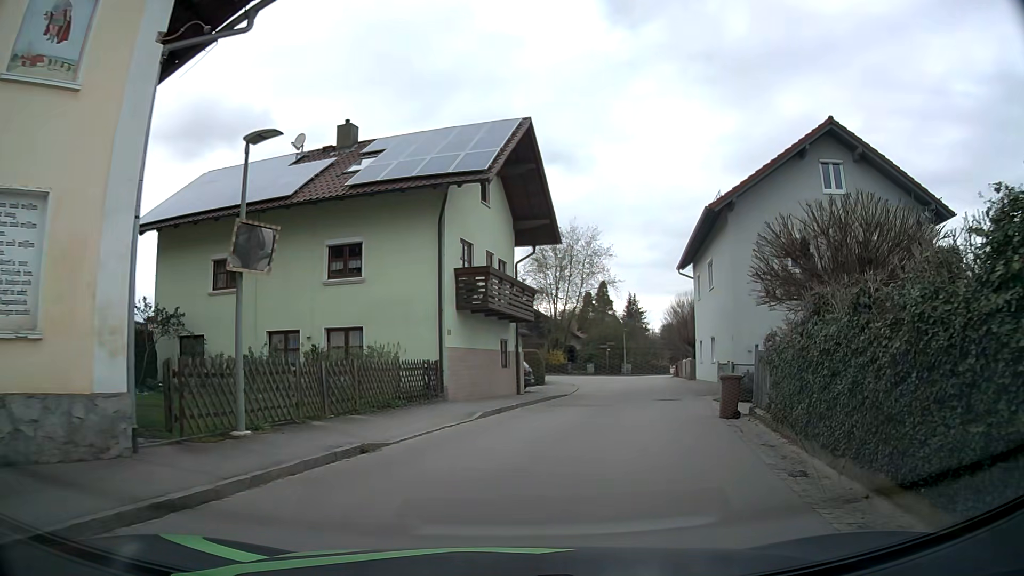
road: residential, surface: asphalt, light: Day
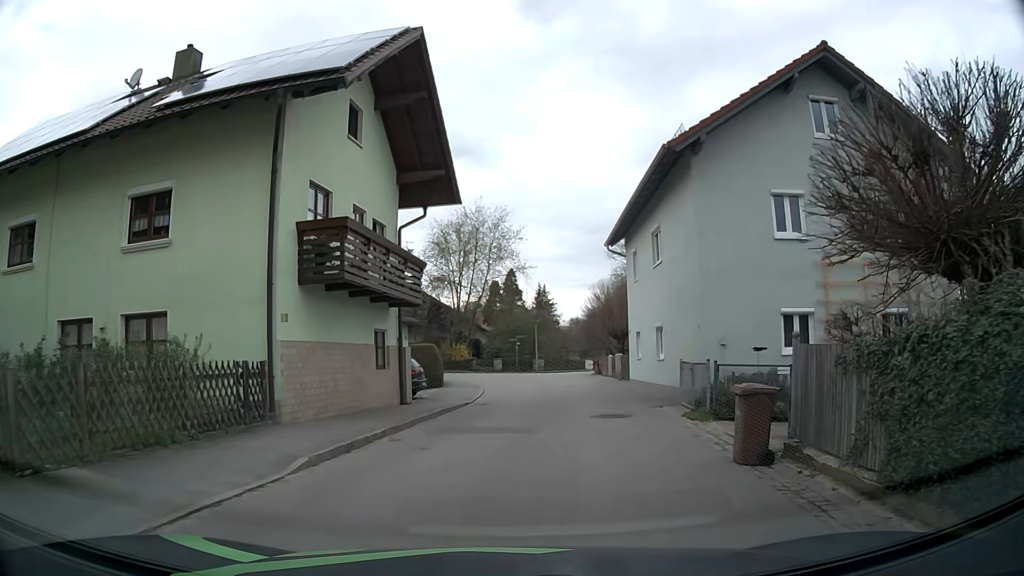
(+0.4, +6.5) m; +9°
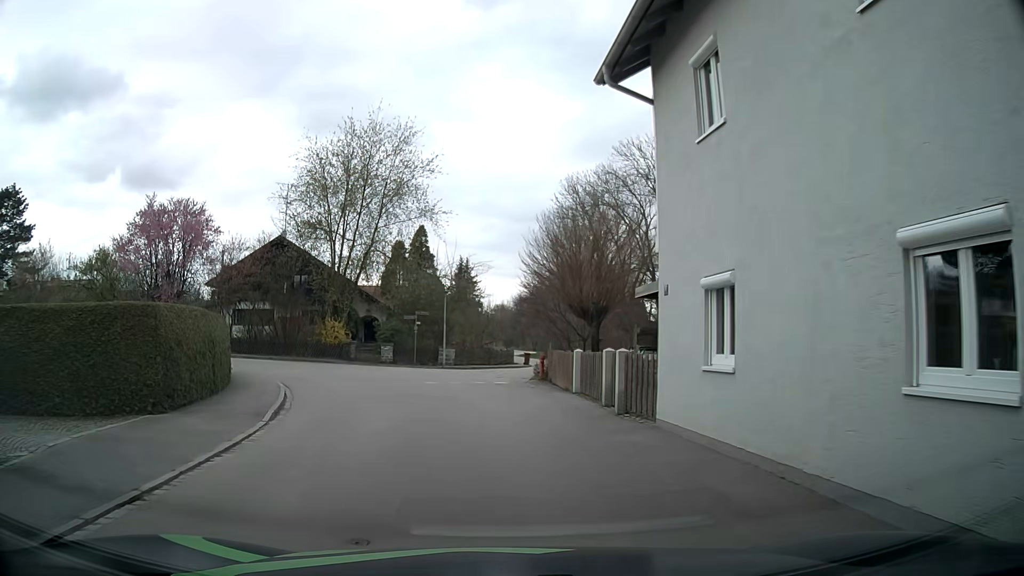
(+1.2, +17.8) m; +4°
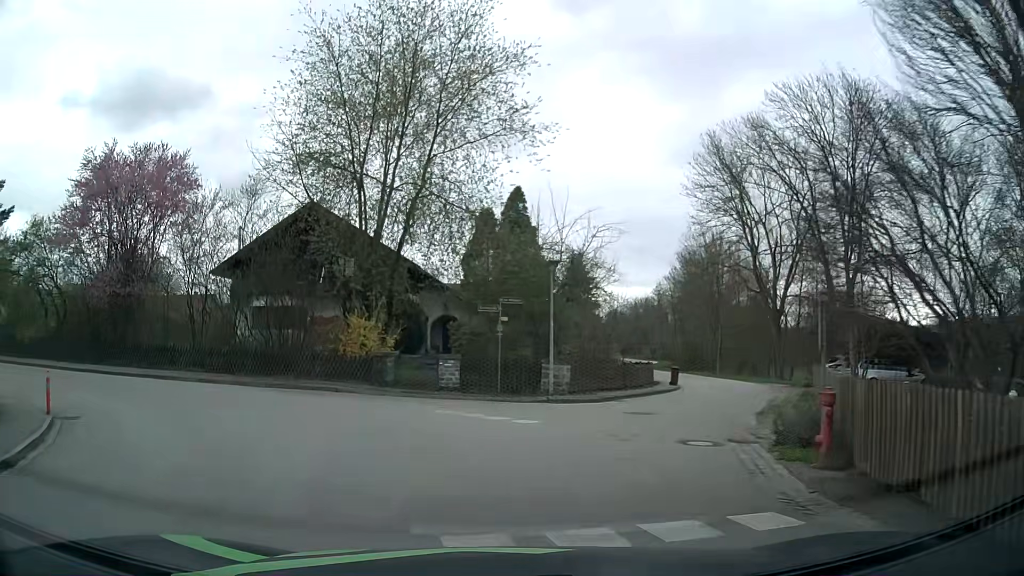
(-0.7, +16.2) m; -8°
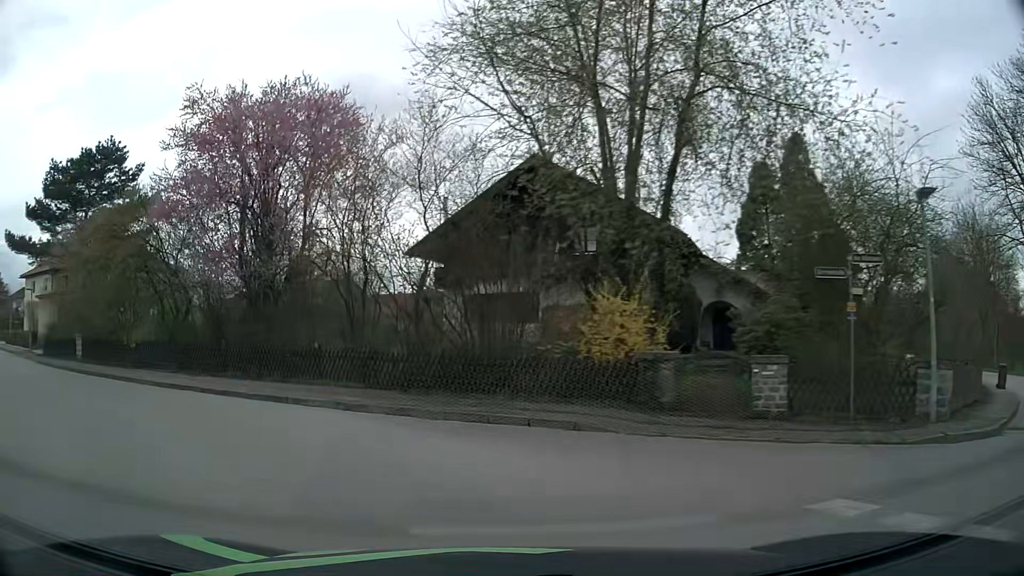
(-1.4, +8.9) m; -20°
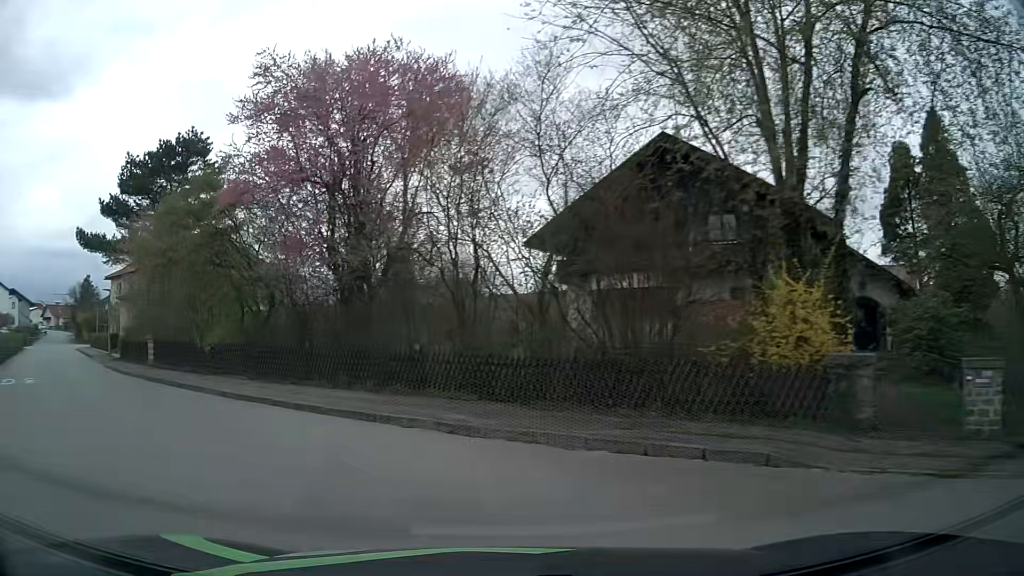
(-0.3, +3.1) m; -10°
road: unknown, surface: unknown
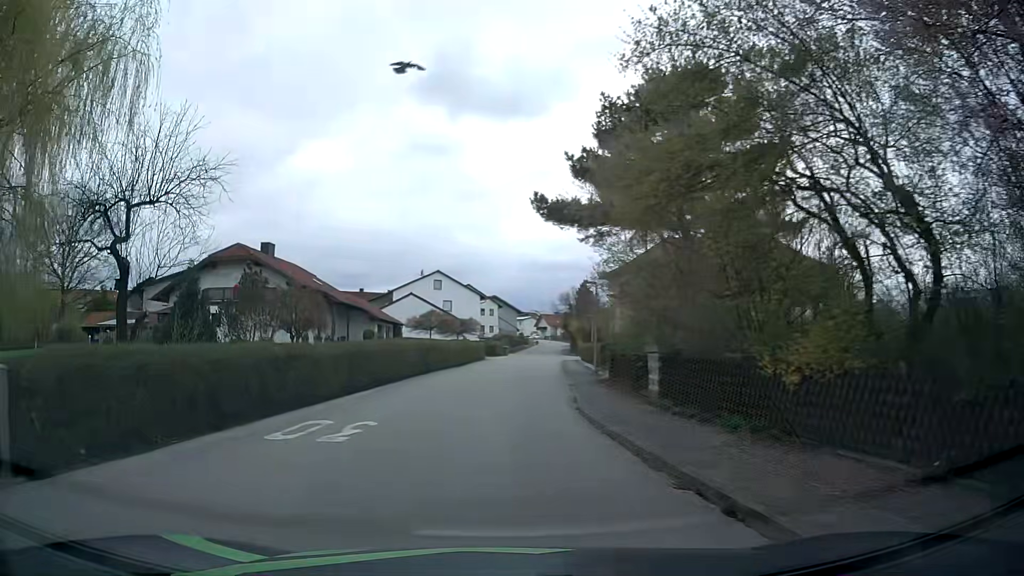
(-5.0, +11.4) m; -44°
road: residential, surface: asphalt
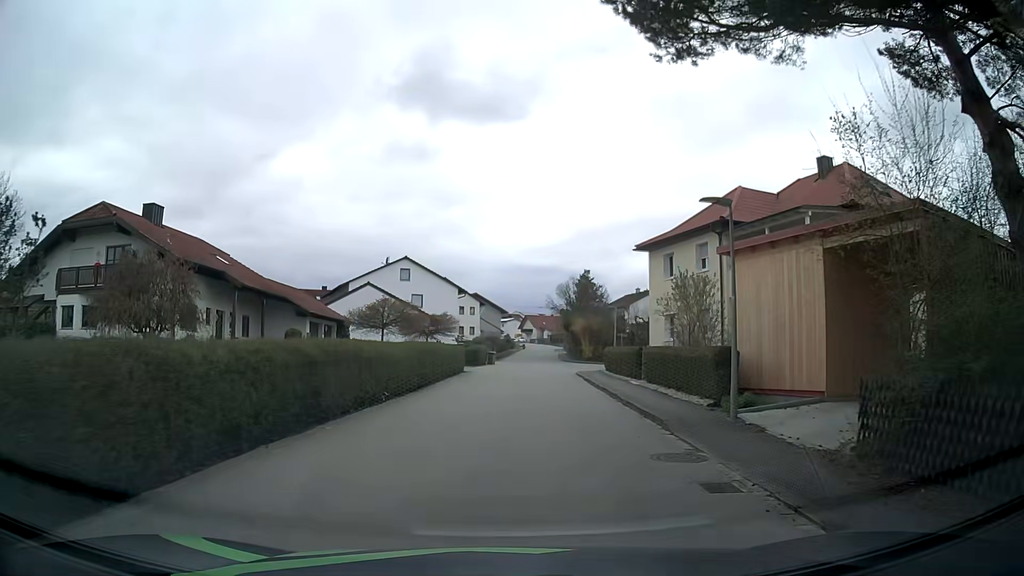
(-0.7, +17.4) m; +2°
(0, +10) (0, +20) (+1, +30) (+1, +40) (+2, +50) (+2, +60) (+2, +70) (+3, +80) (+3, +90) (+4, +100) m
